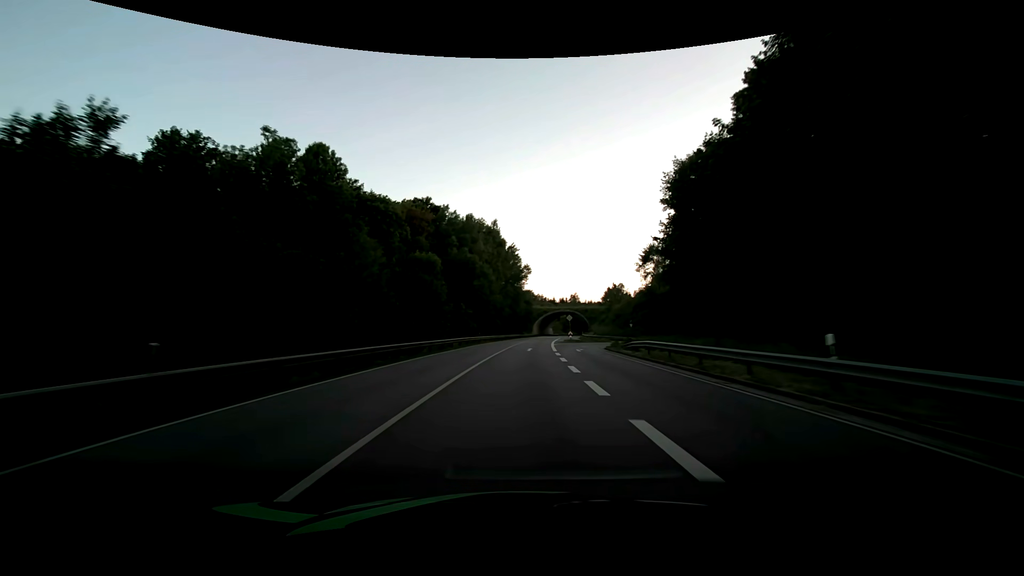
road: primary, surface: asphalt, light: Day
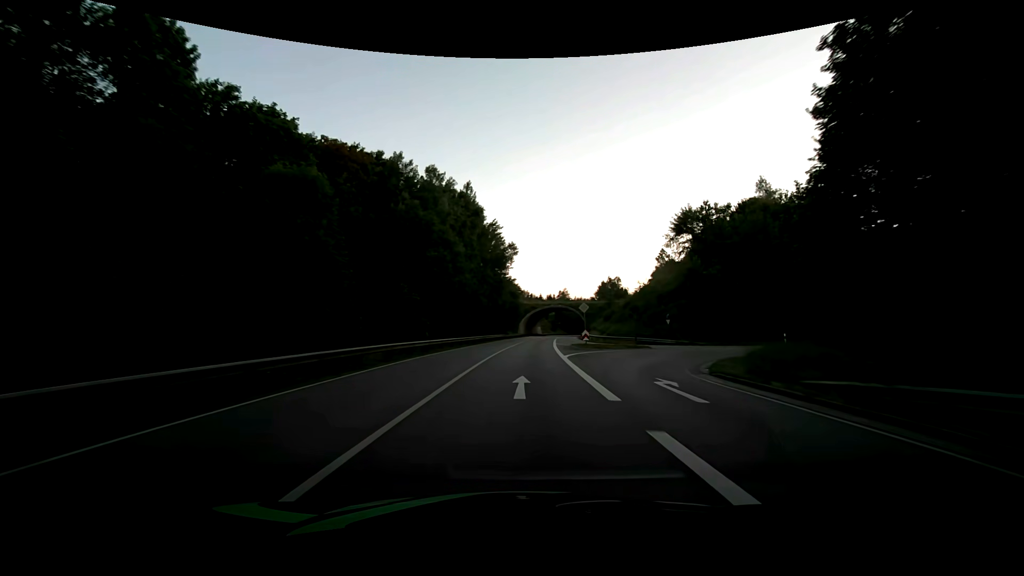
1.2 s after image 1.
(+0.4, +25.1) m; +2°
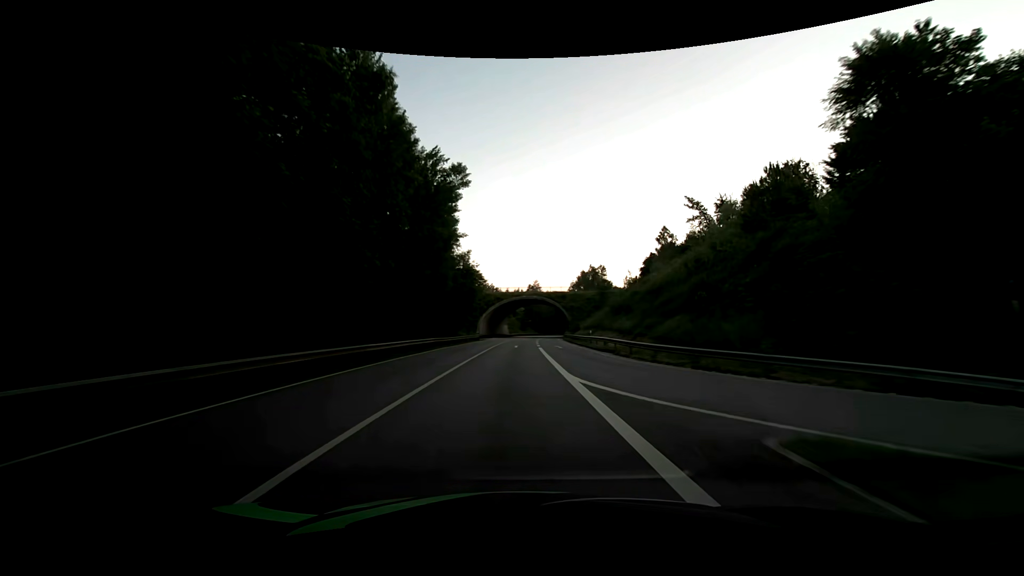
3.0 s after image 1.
(+1.3, +37.6) m; +4°
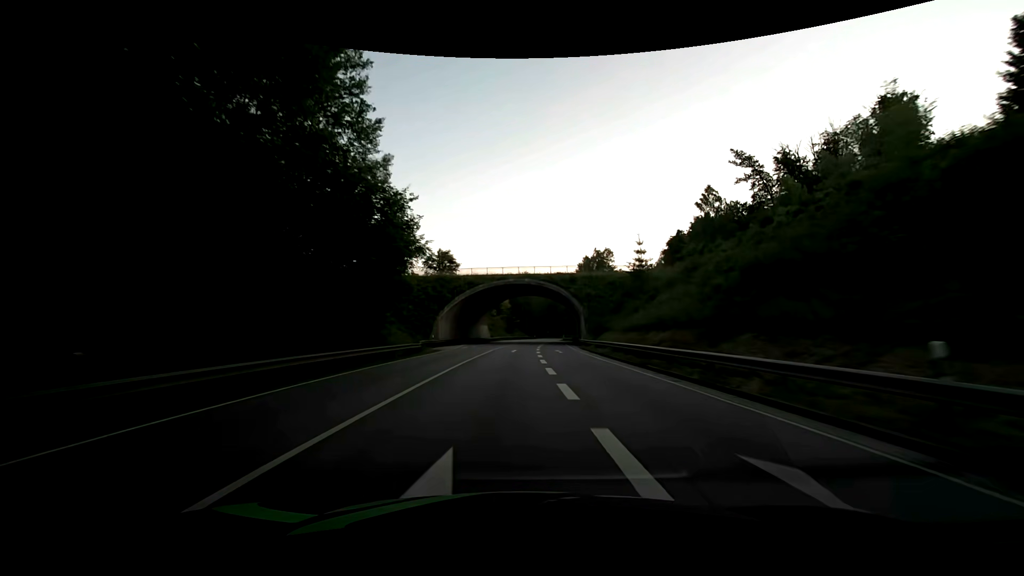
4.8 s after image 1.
(+0.6, +37.7) m; +1°
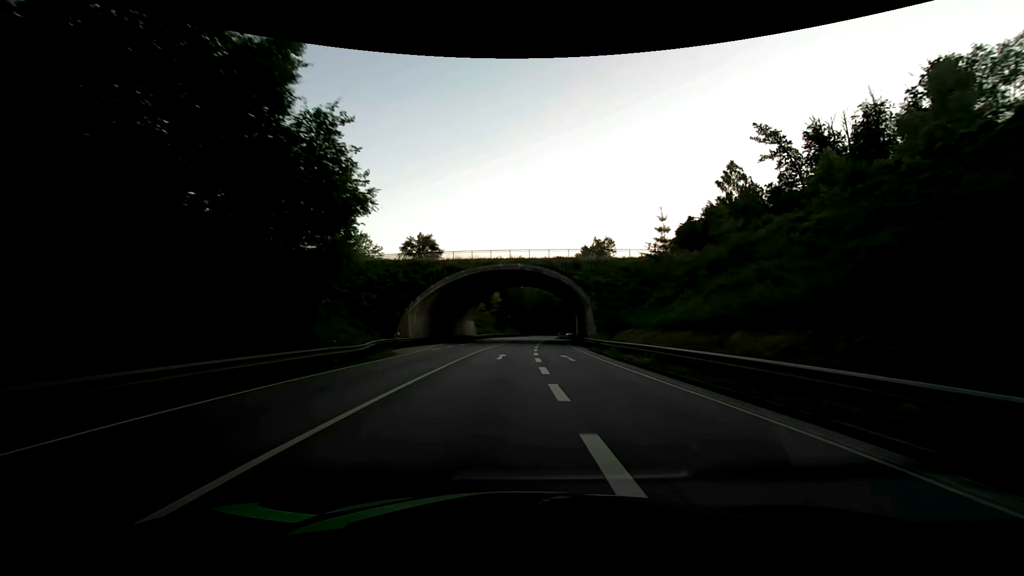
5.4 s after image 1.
(+0.1, +12.5) m; +1°
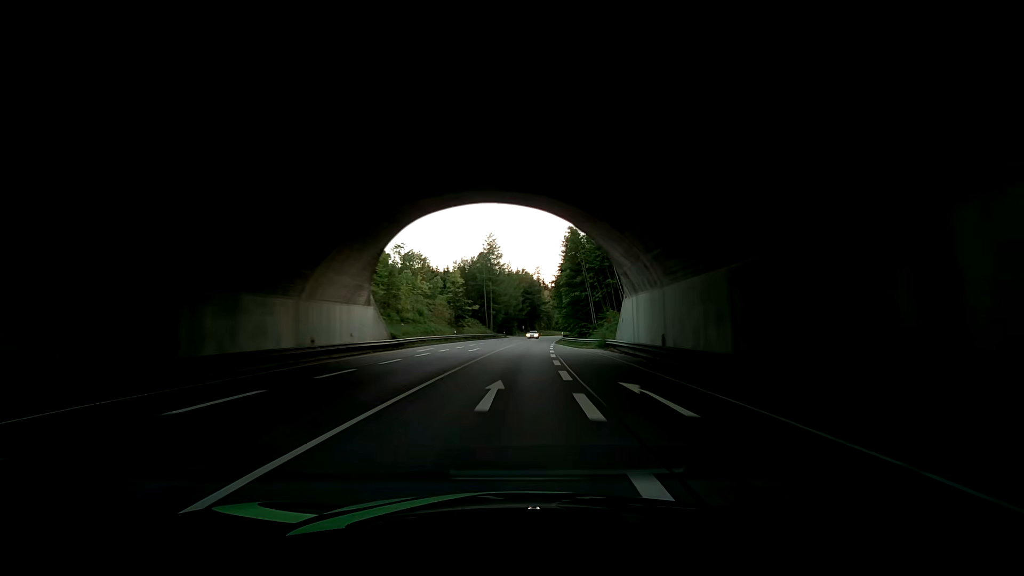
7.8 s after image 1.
(+0.8, +50.3) m; +1°
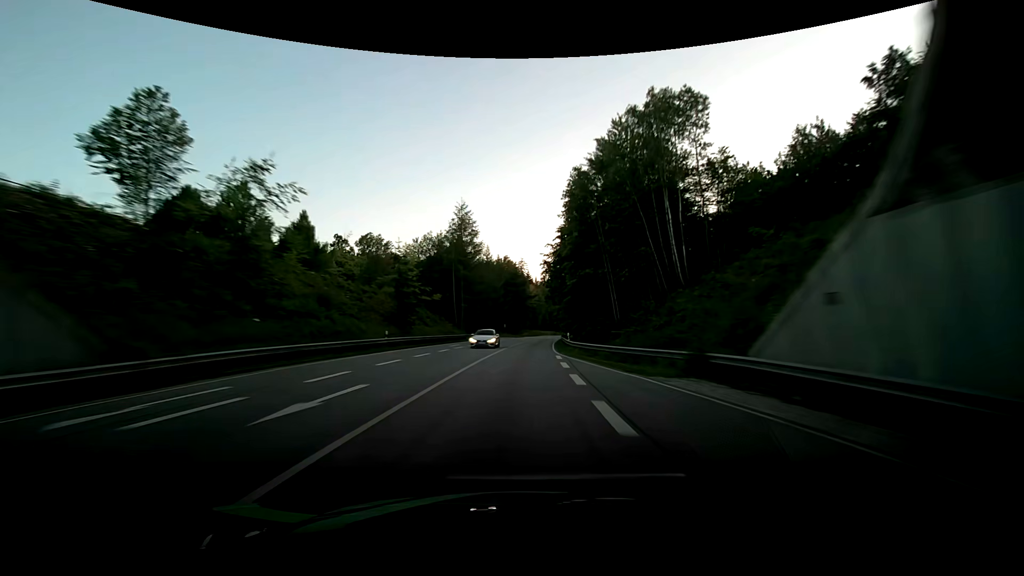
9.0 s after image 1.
(+1.3, +25.1) m; +5°
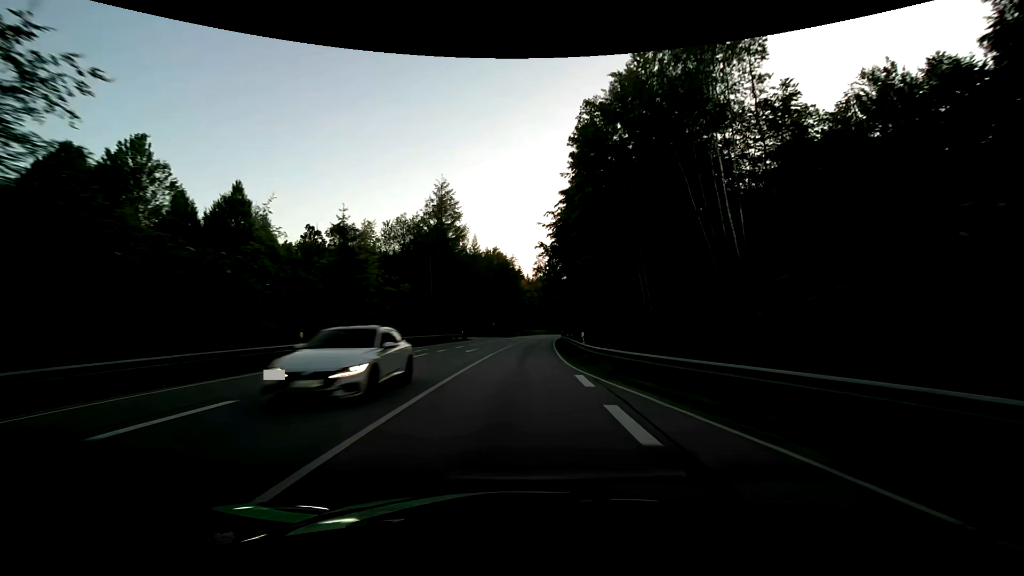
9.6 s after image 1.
(-0.1, +12.6) m; 0°
(0, +10) (0, +20) (+1, +30) (+1, +40) (+2, +50) (+3, +60) (+4, +70) (+5, +80) (+6, +90) (+8, +100) m
